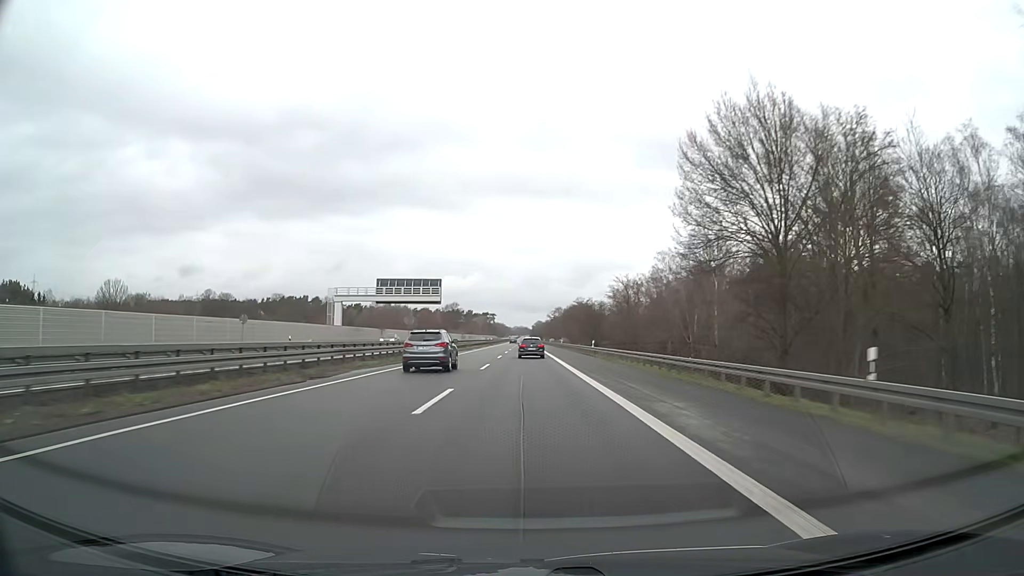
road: motorway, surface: asphalt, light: Day
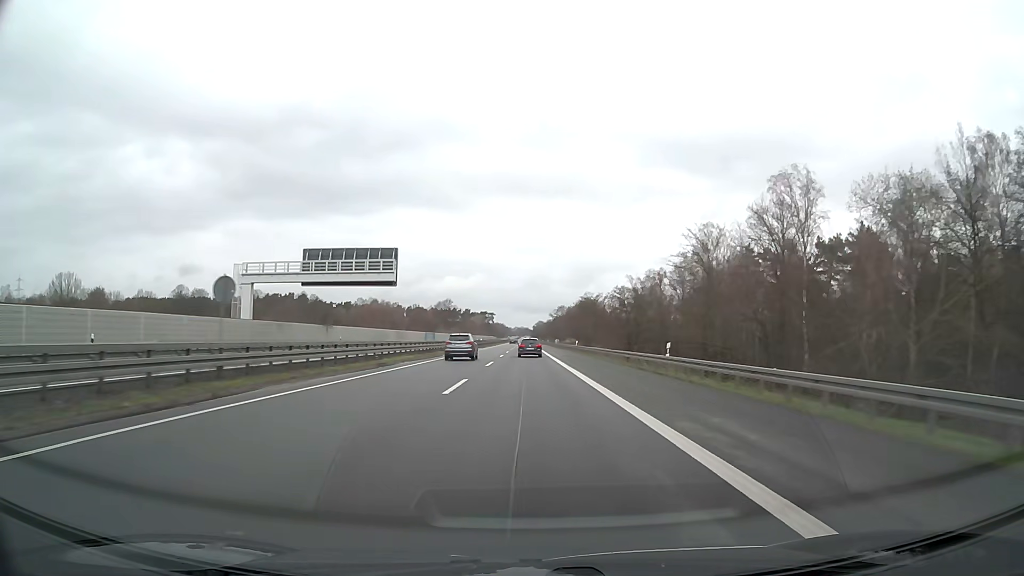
(-0.1, +31.7) m; 0°
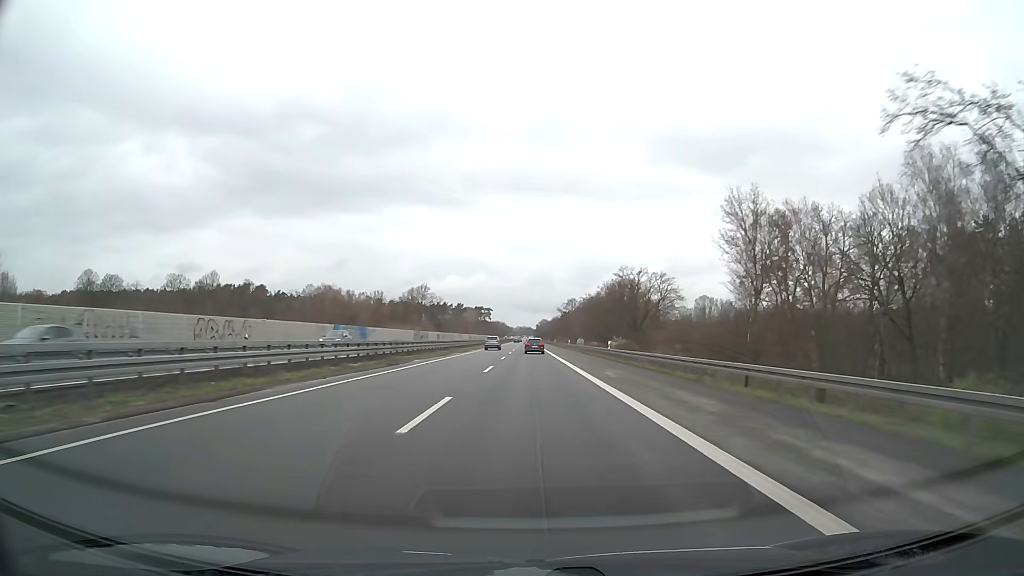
(-0.3, +79.2) m; 0°
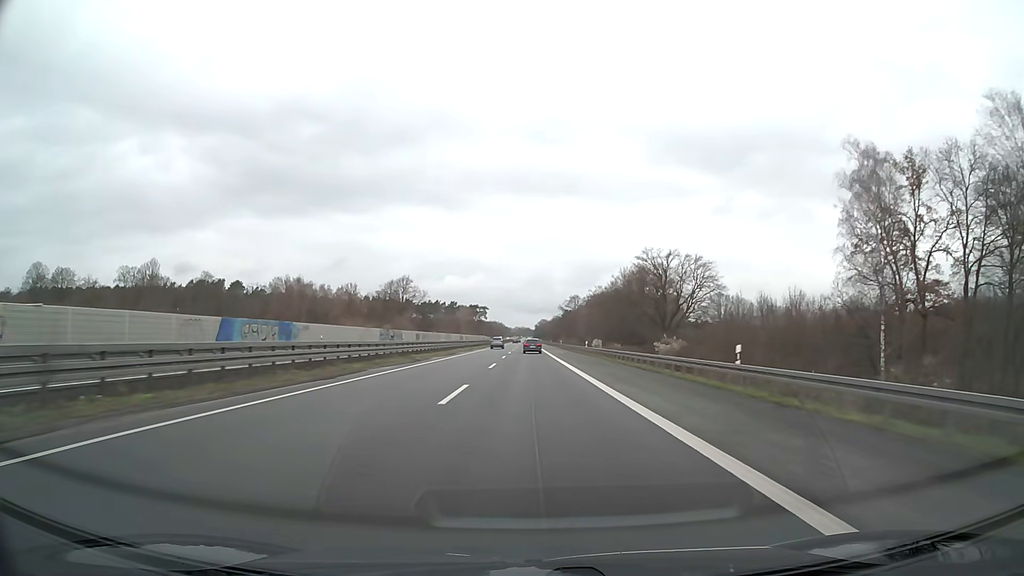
(+0.1, +31.6) m; 0°
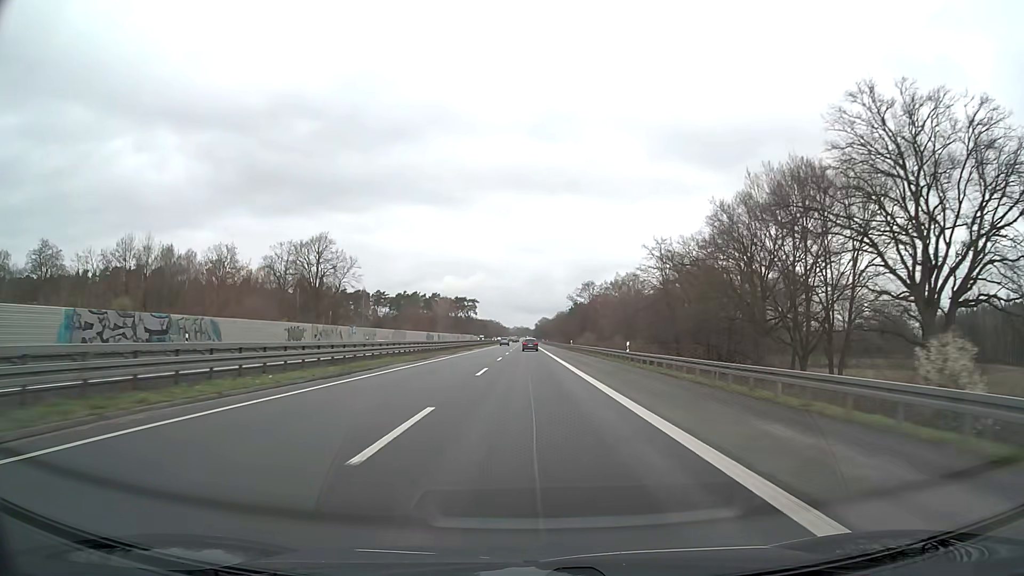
(0.0, +79.0) m; 0°
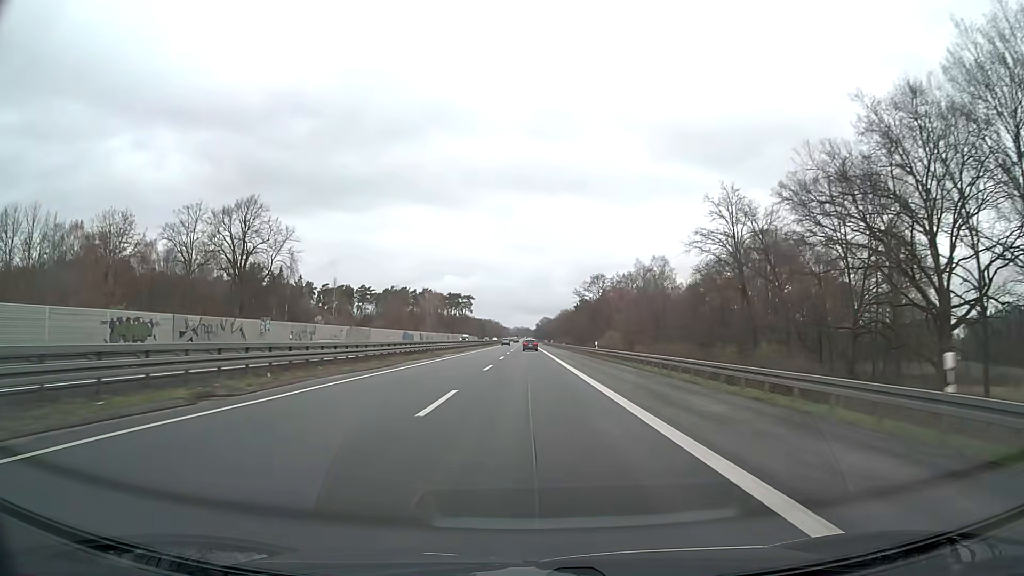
(0.0, +31.6) m; 0°
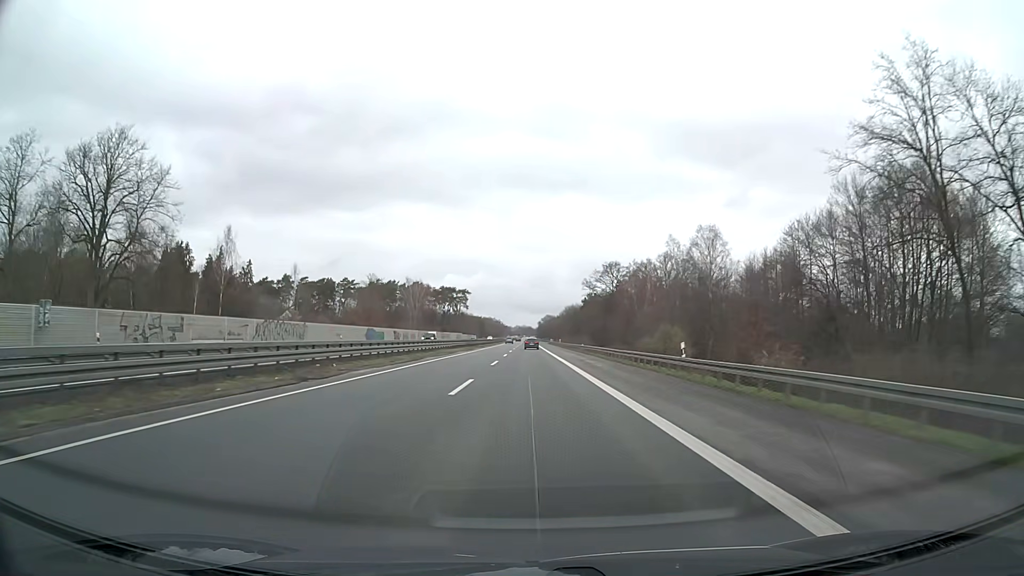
(0.0, +31.6) m; 0°
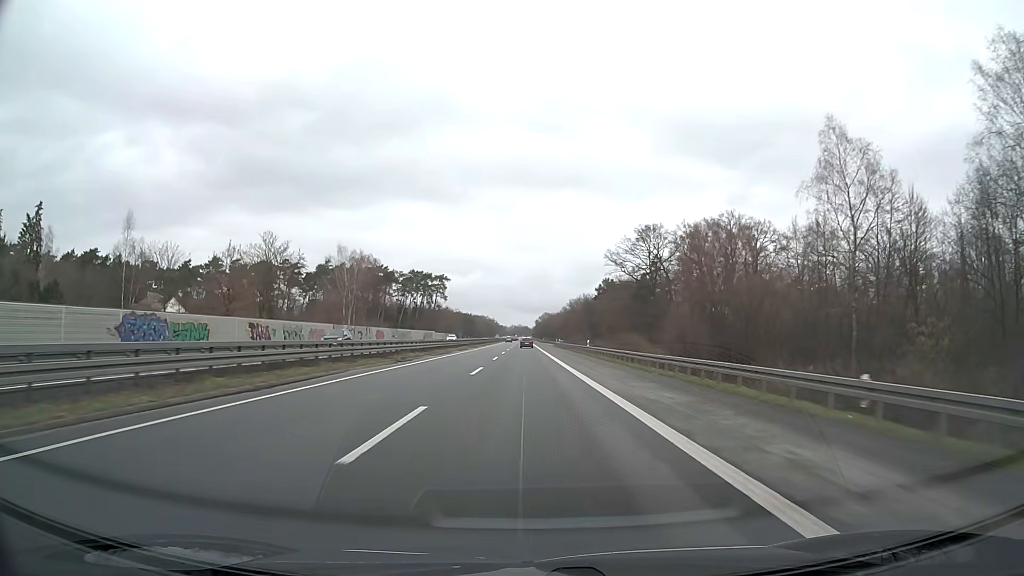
(+0.1, +63.2) m; 0°
(0, +10) (0, +20) (0, +30) (0, +40) (0, +50) (0, +60) (0, +70) (0, +80) (0, +90) (0, +100) m
